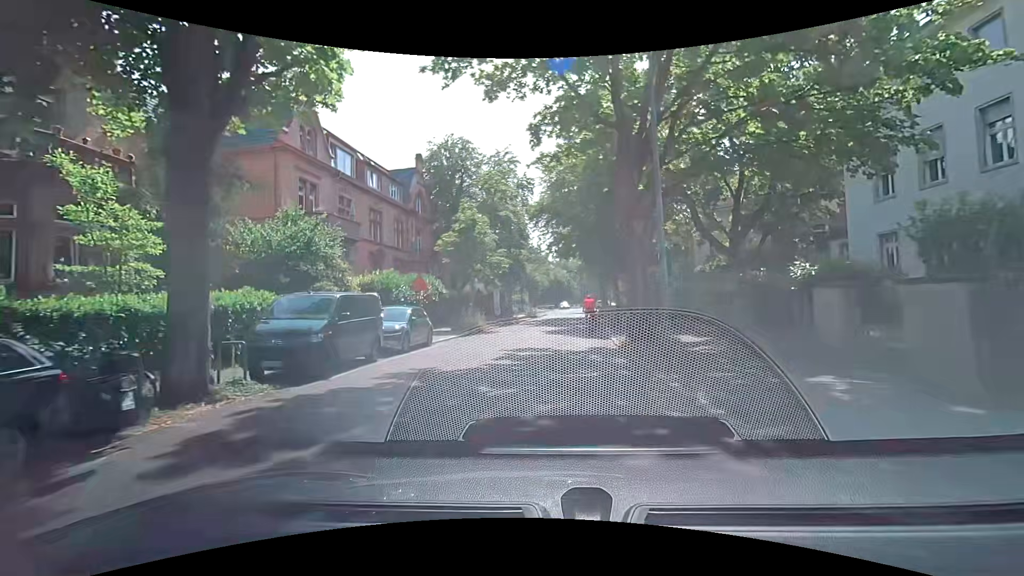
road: unclassified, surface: asphalt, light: Day
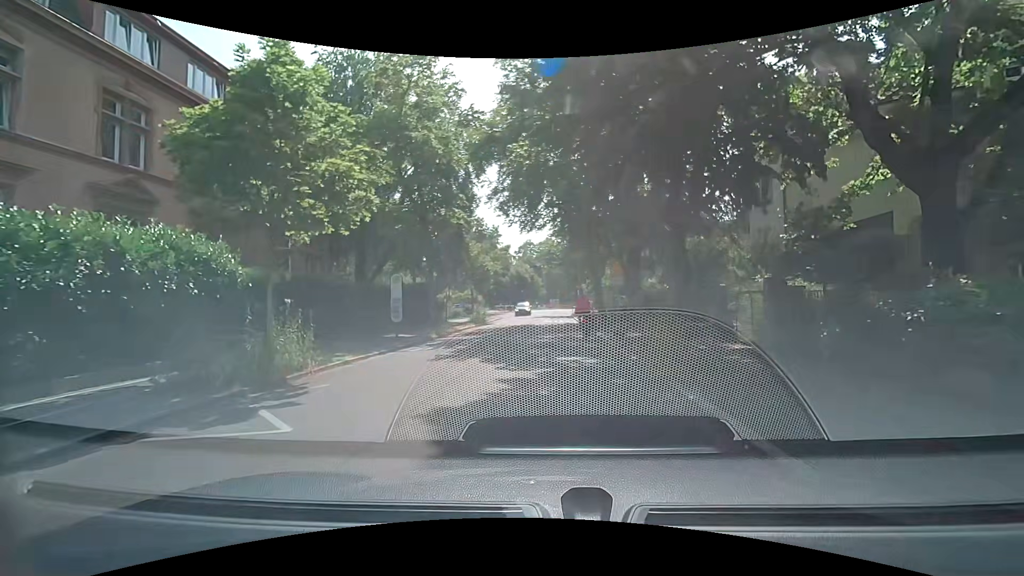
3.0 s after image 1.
(+0.1, +19.7) m; +1°
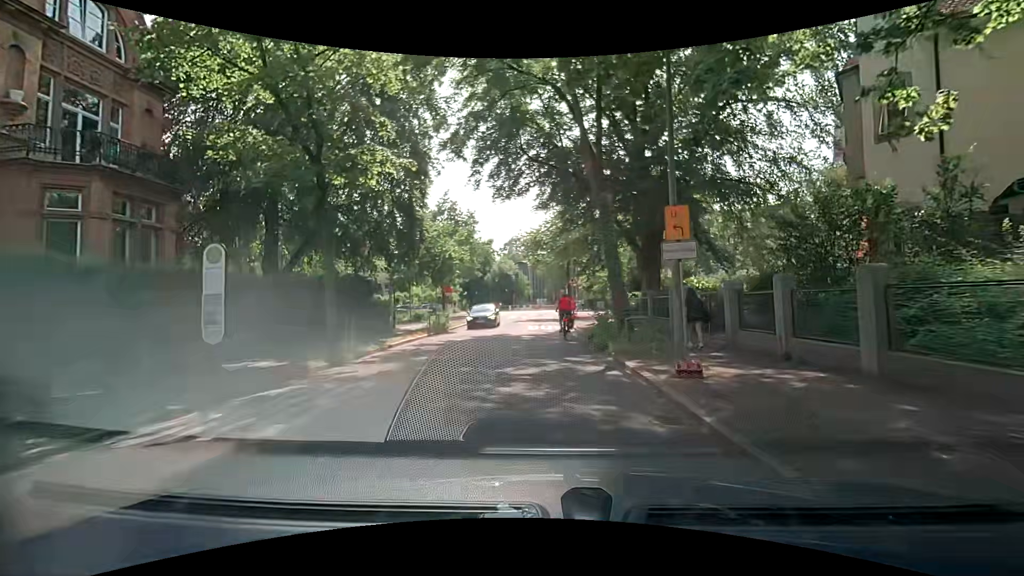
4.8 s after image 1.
(+0.2, +10.8) m; +2°
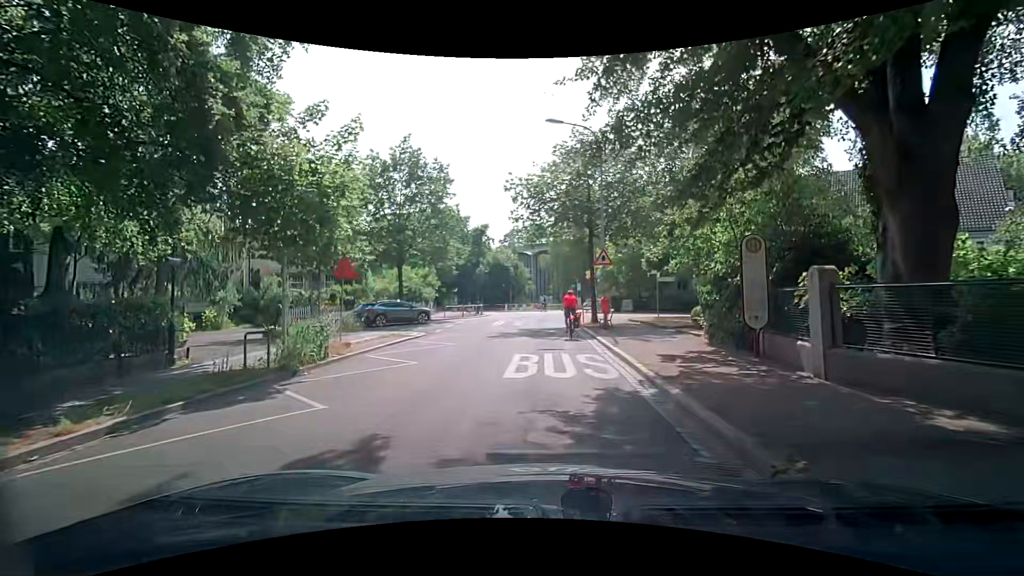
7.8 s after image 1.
(-0.1, +18.3) m; 0°
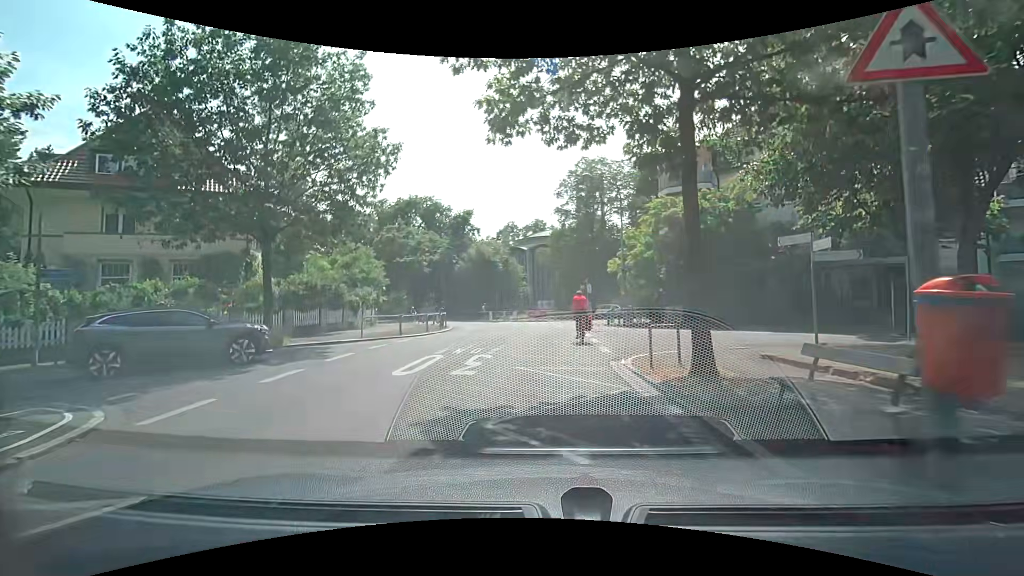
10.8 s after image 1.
(-0.1, +18.1) m; 0°
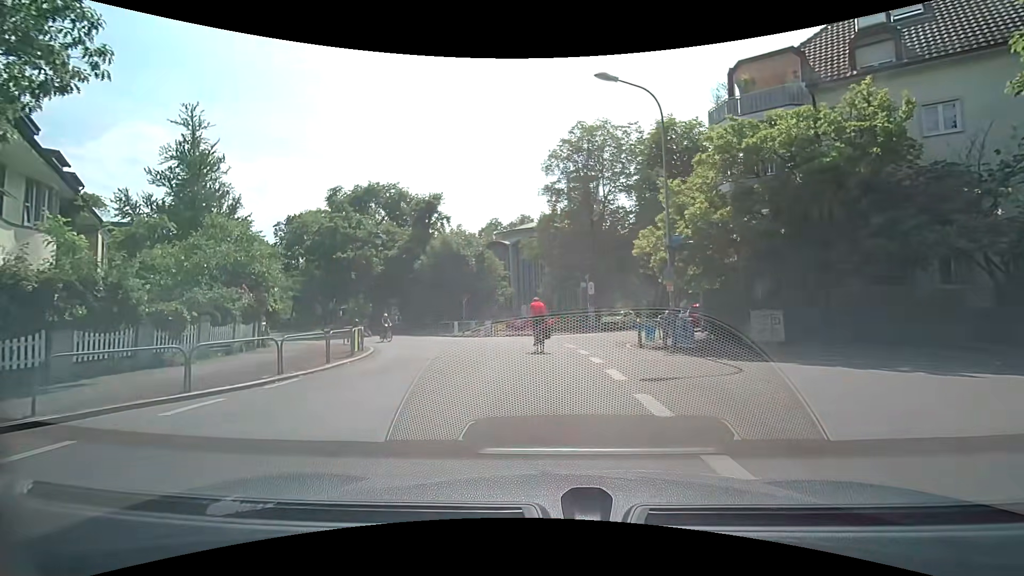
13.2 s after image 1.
(+0.2, +13.9) m; +2°
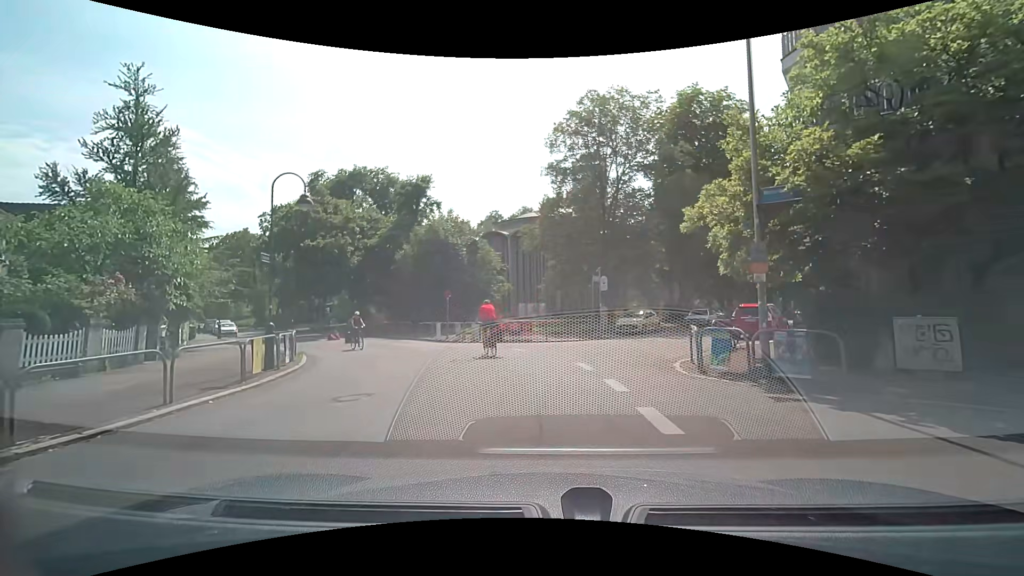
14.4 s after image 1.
(-0.1, +6.6) m; -1°
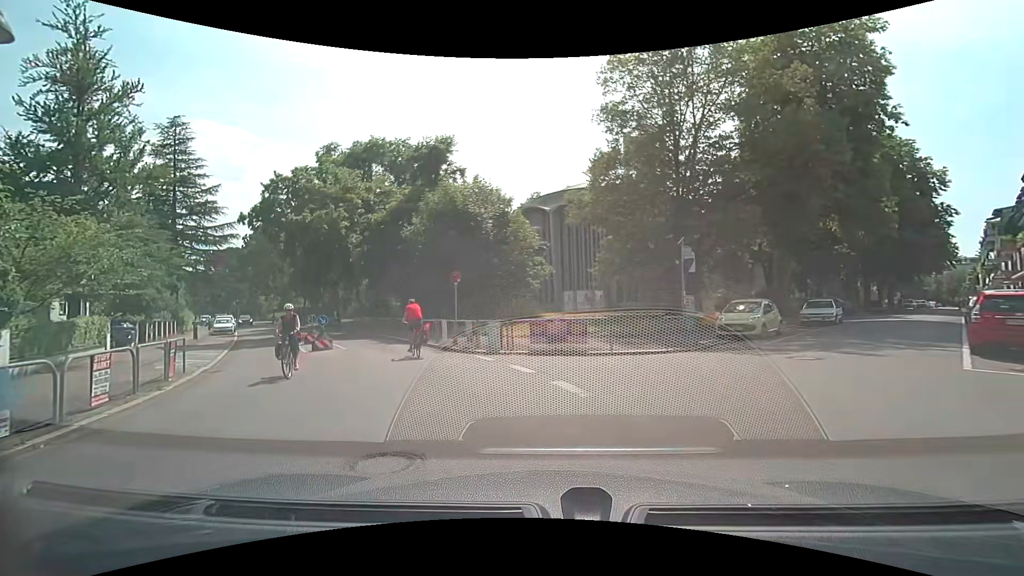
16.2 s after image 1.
(-0.2, +9.7) m; -4°
(-1, +10) (-5, +19) (-10, +28) (-16, +36) (-22, +44) (-27, +52) (-33, +60) (-39, +68) (-45, +76) (-52, +84) m
